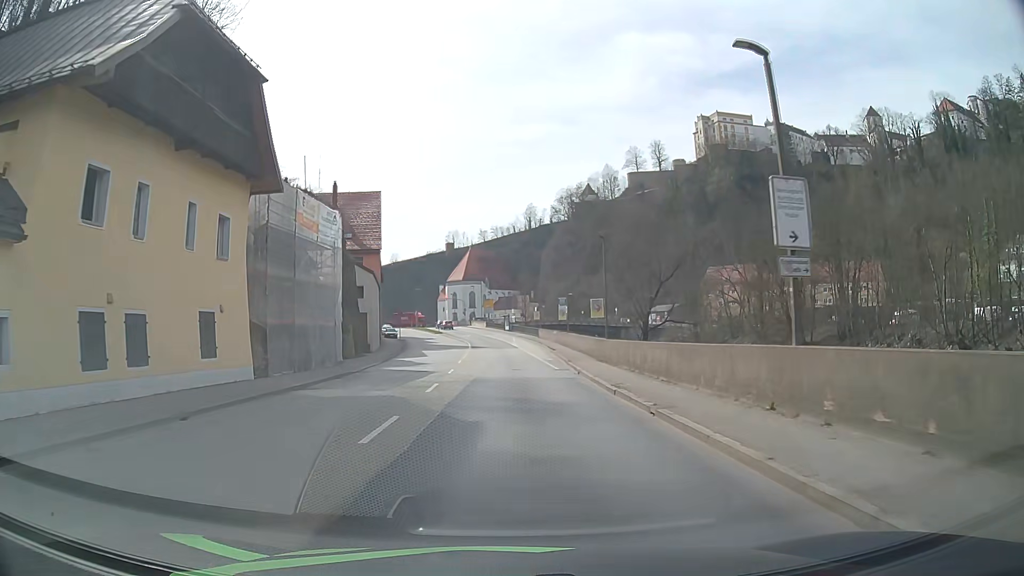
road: primary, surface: asphalt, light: Day
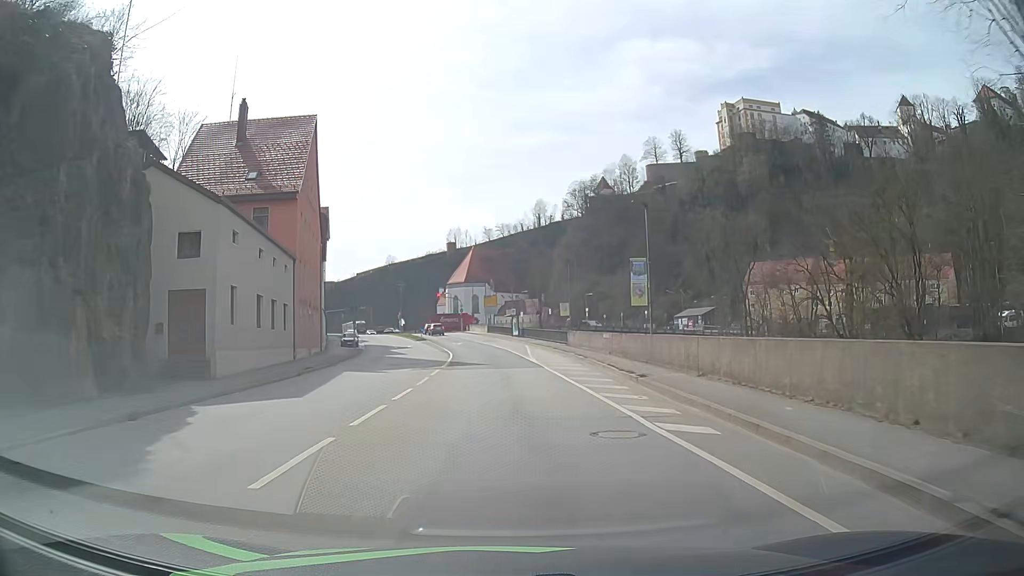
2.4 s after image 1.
(0.0, +30.2) m; 0°
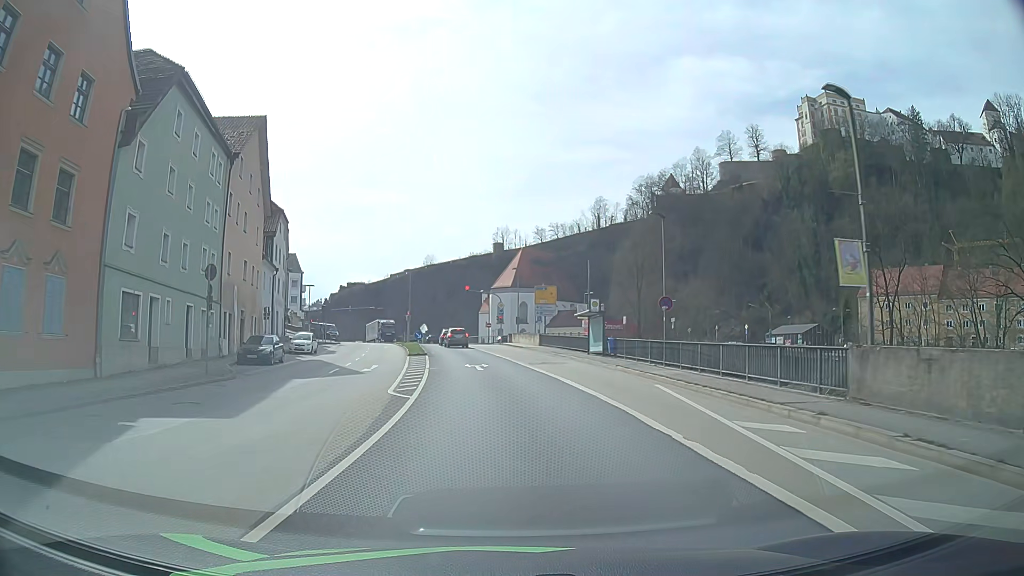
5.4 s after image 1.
(-1.3, +36.3) m; -4°
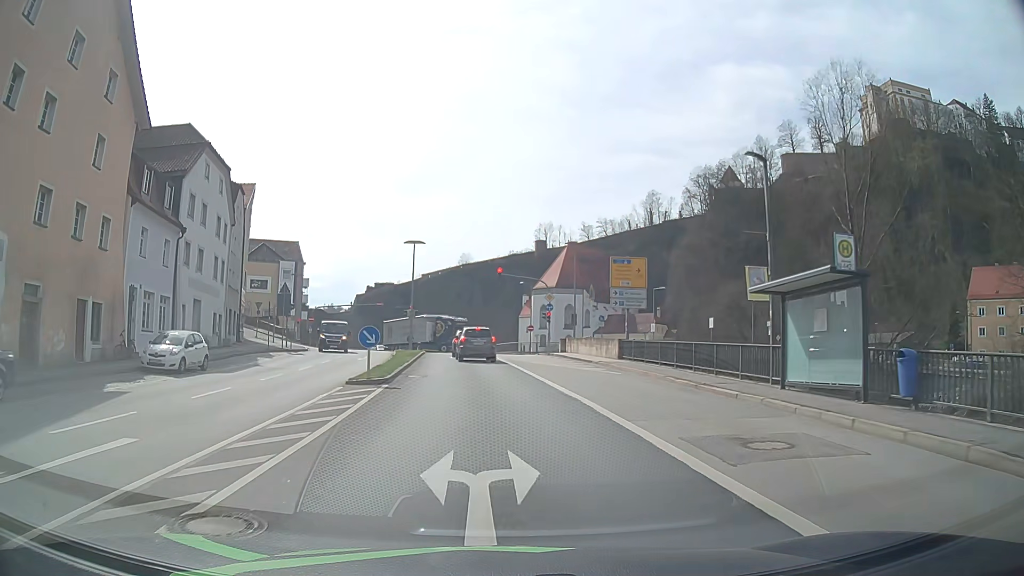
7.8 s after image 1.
(-0.7, +24.5) m; -4°
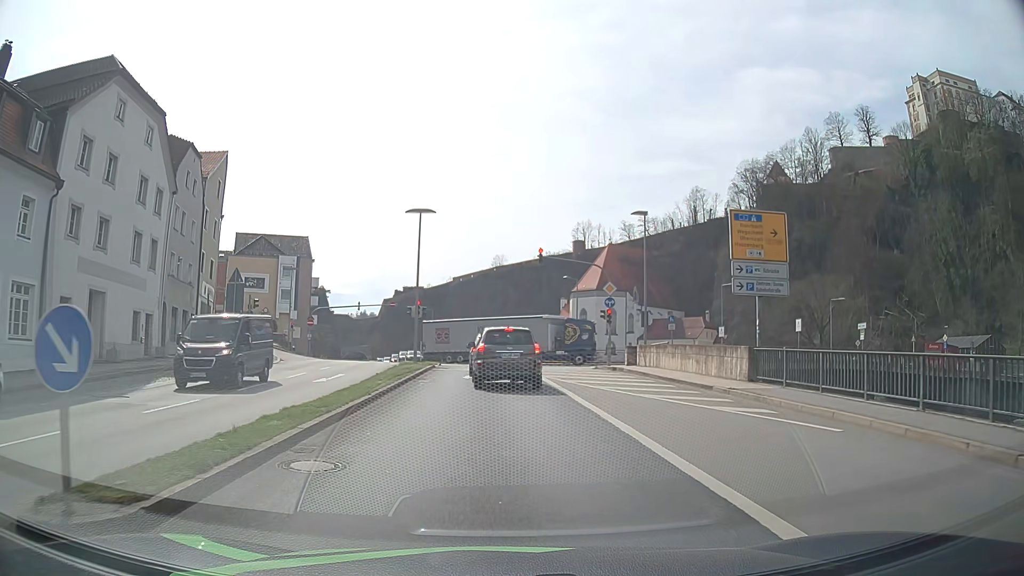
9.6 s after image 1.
(-0.2, +14.2) m; -3°
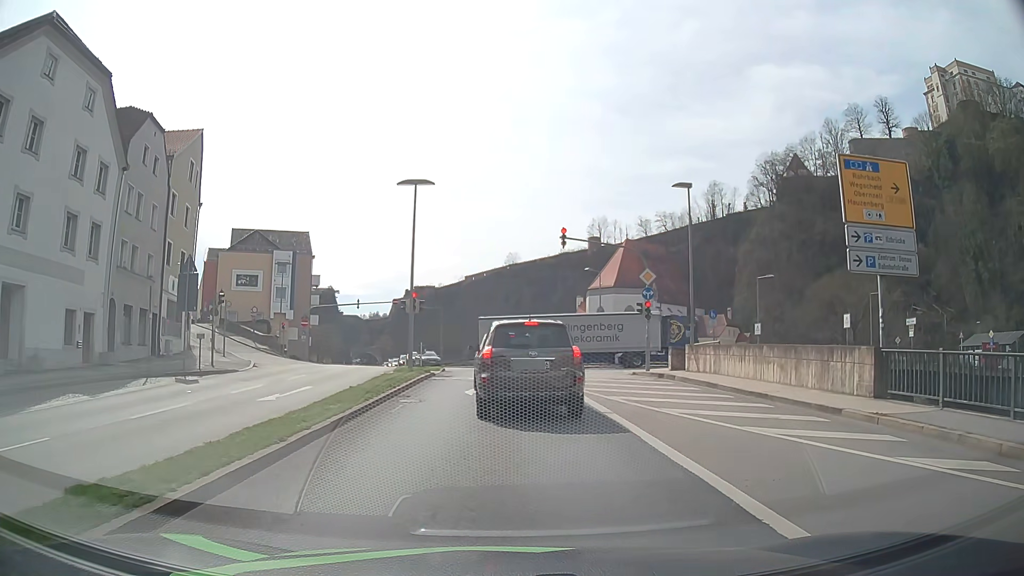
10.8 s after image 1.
(-0.1, +6.5) m; 0°
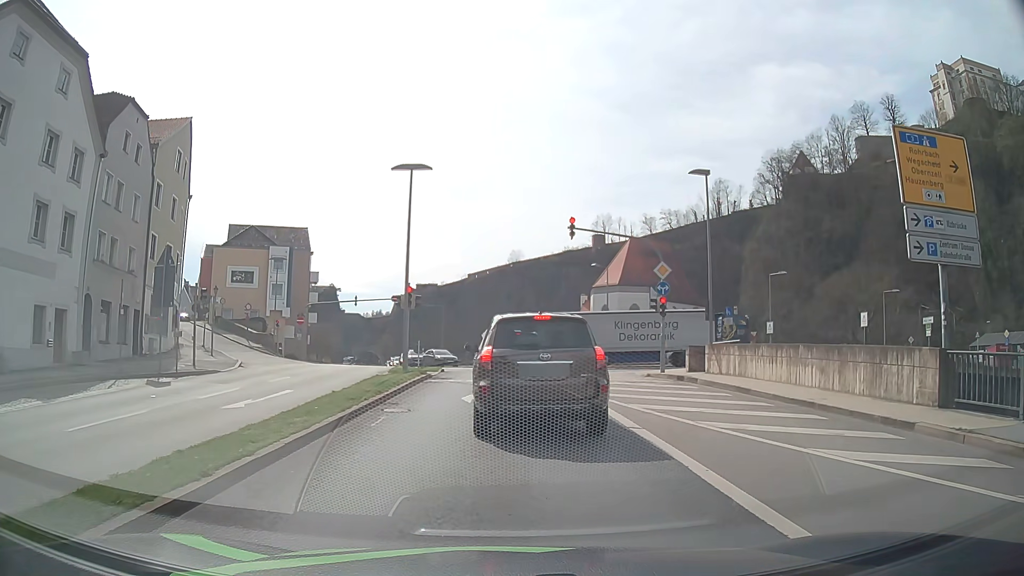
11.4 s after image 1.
(-0.1, +2.2) m; -2°
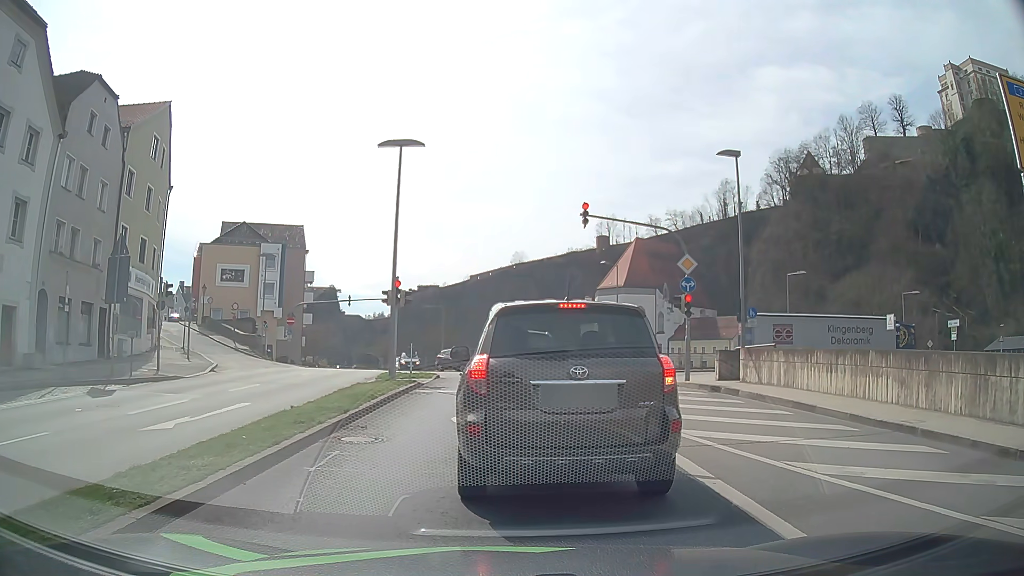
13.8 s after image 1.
(0.0, +3.3) m; 0°
(0, +10) (0, +20) (+1, +30) (+6, +39) (+14, +44) (+23, +47) (+33, +50) (+43, +52) (+52, +55) (+61, +59) m
